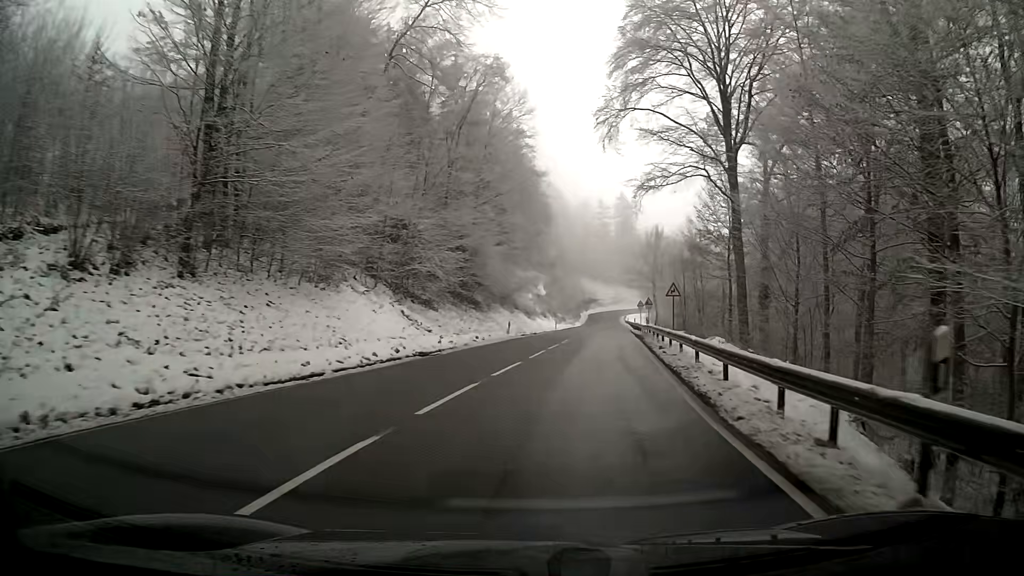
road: primary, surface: asphalt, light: Day
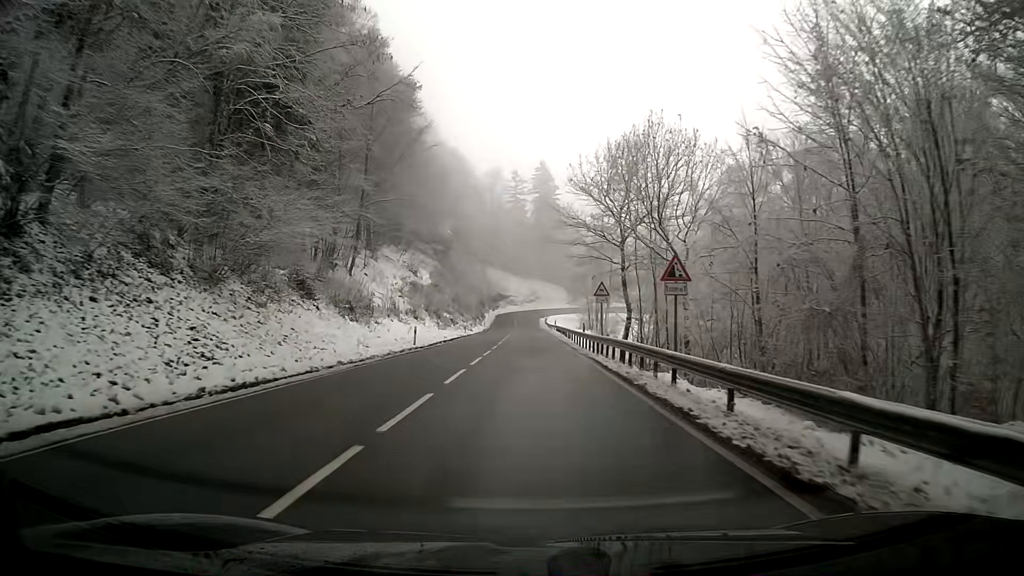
(+3.9, +43.3) m; +7°
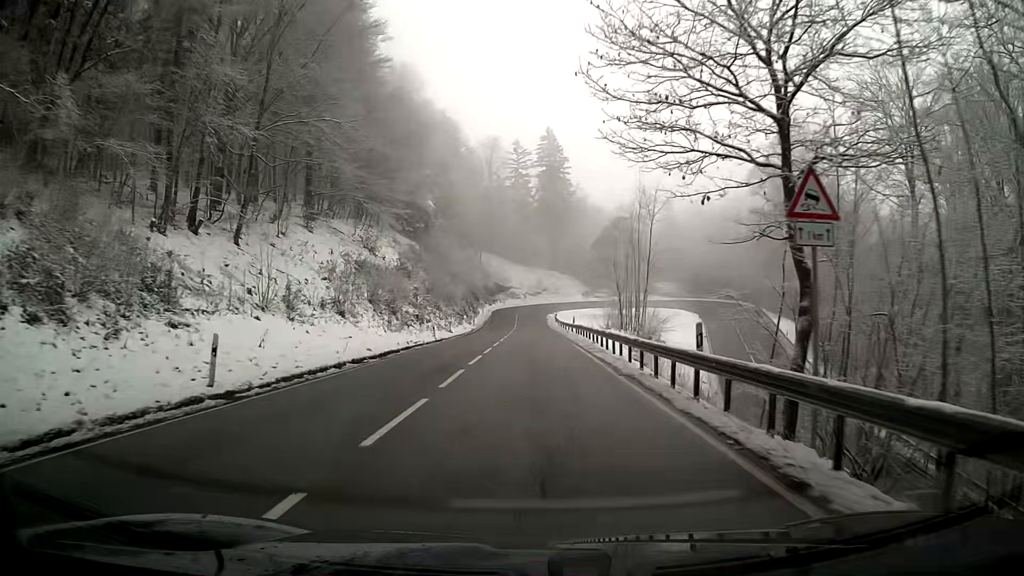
(-0.2, +25.6) m; -1°
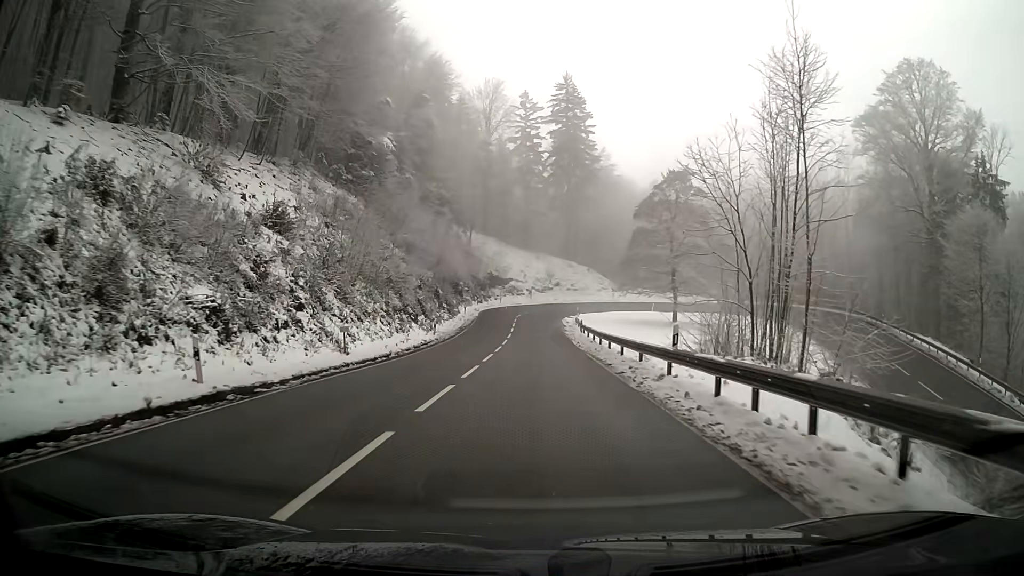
(-0.1, +33.5) m; -1°
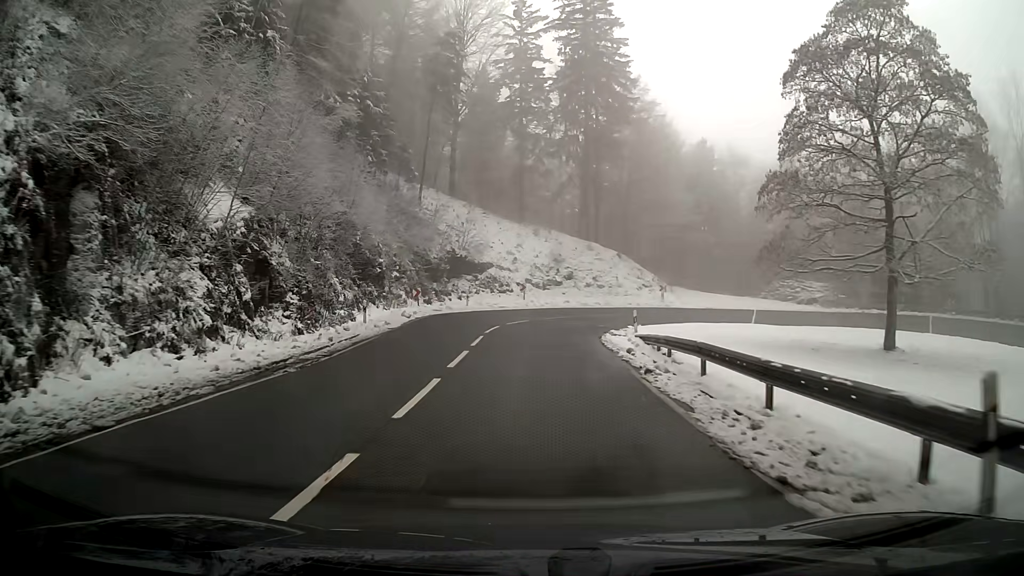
(+0.2, +38.1) m; 0°
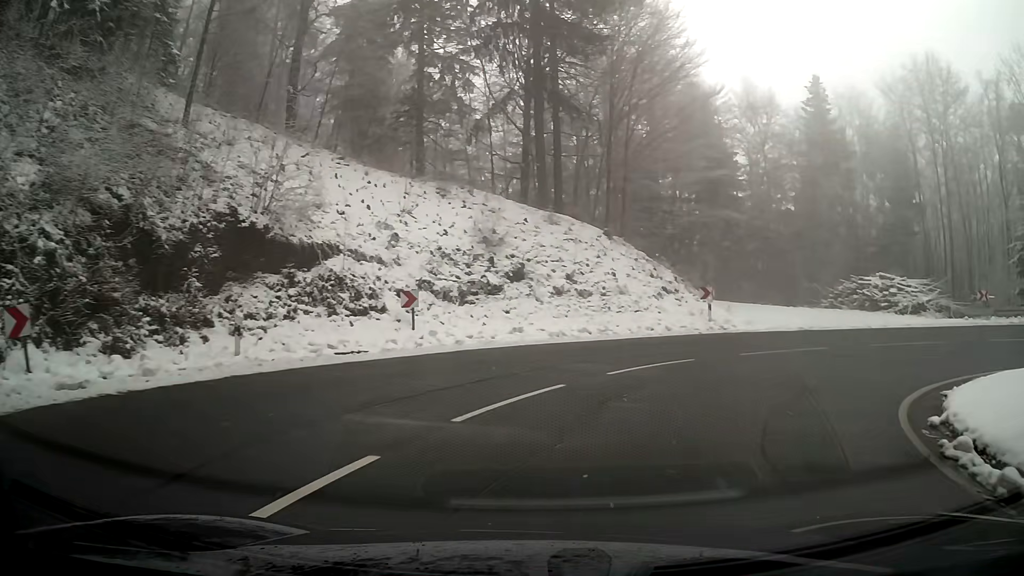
(+0.8, +29.5) m; +11°
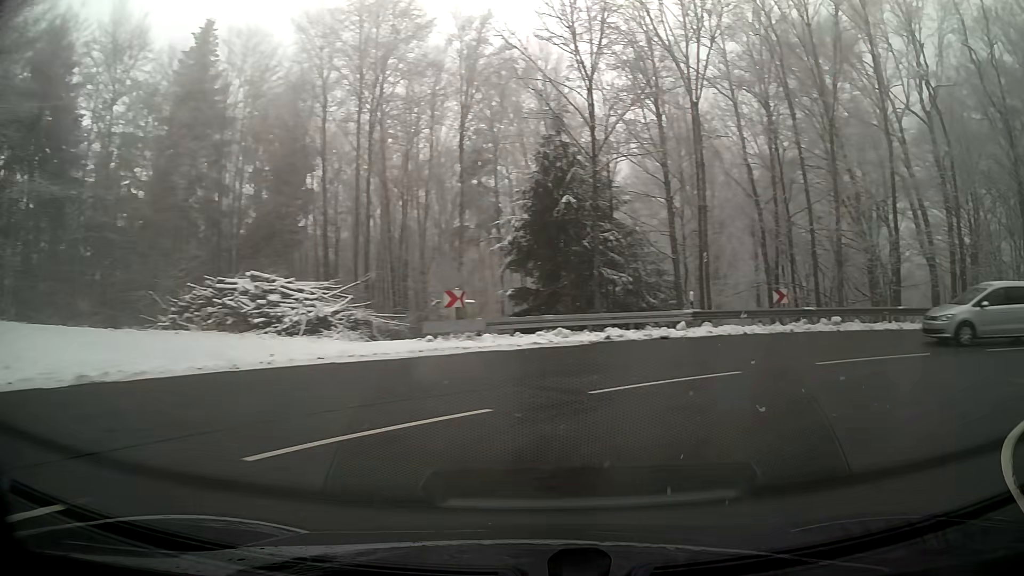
(+6.6, +14.5) m; +59°
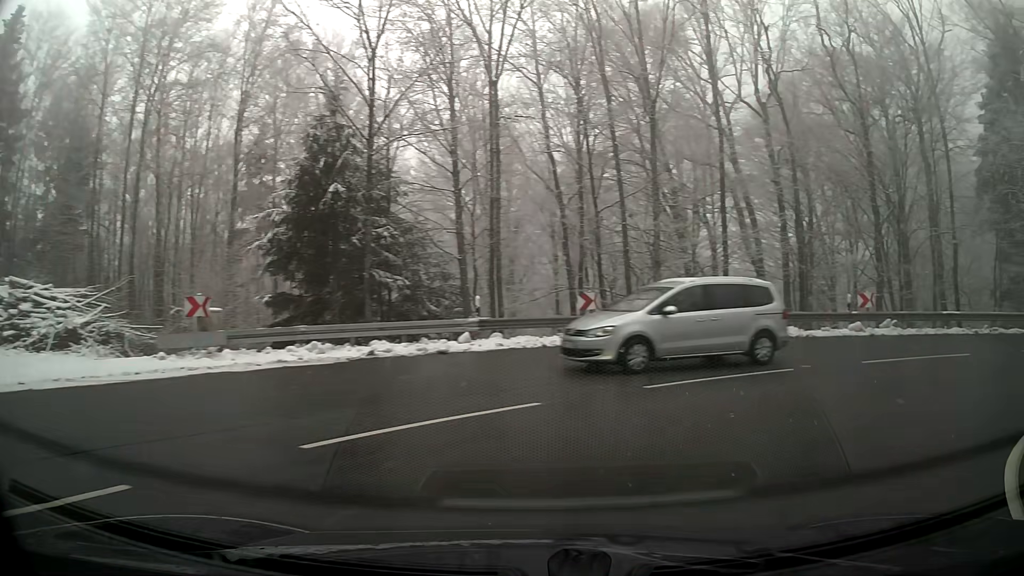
(+0.6, +3.7) m; +17°
(+4, +9) (+13, +13) (+23, +12) (+33, +9) (+42, +7) (+52, +4) (+61, +1) (+71, -1) (+81, -2) (+91, -2) m
